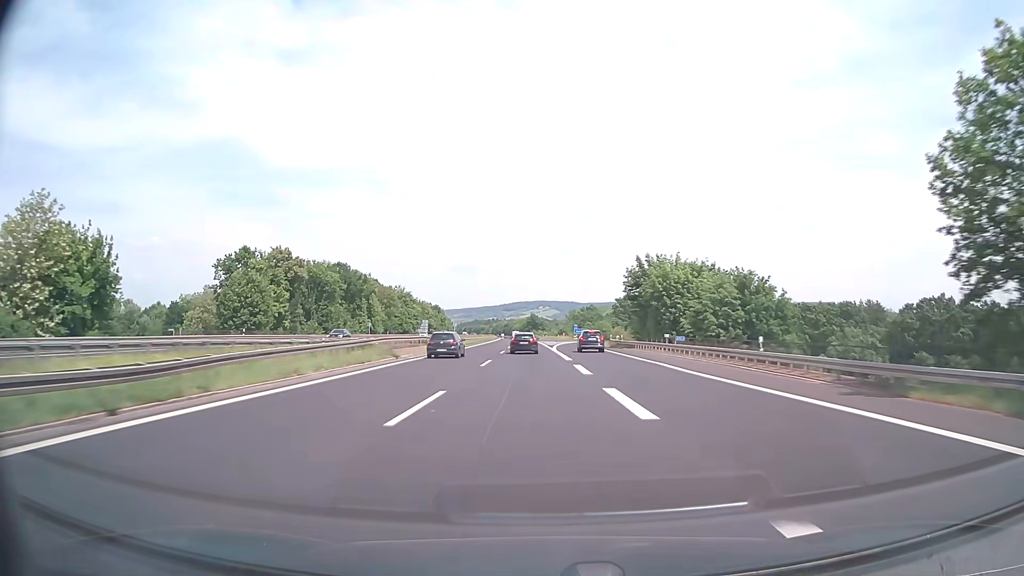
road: motorway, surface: asphalt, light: Day
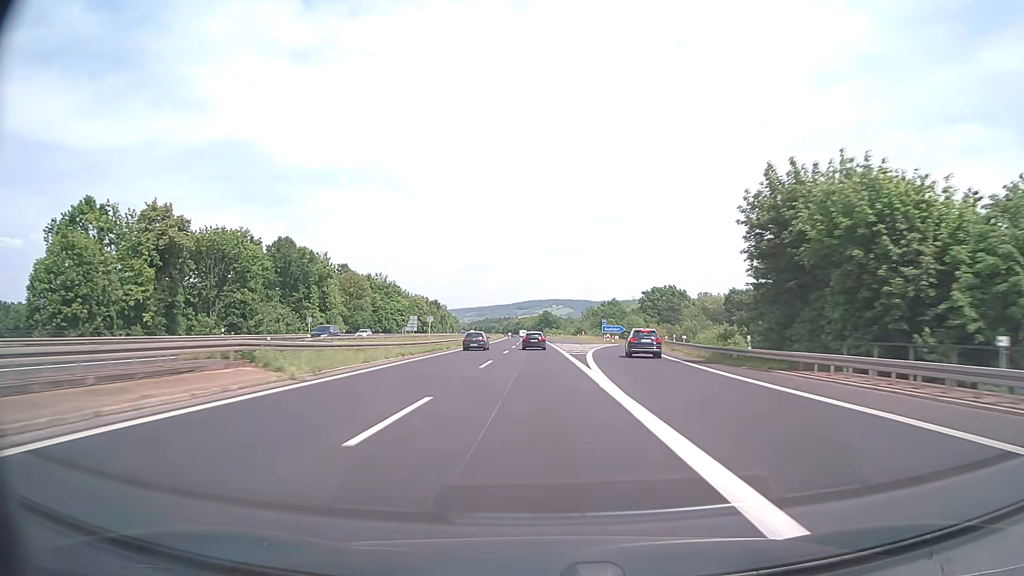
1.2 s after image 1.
(-0.4, +38.0) m; -1°
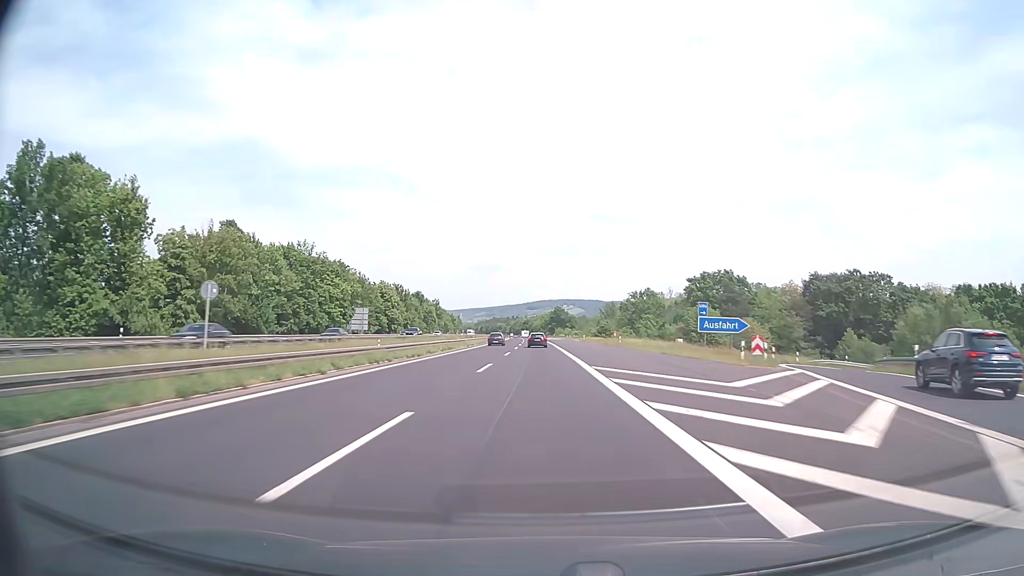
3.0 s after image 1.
(-0.6, +57.0) m; -1°
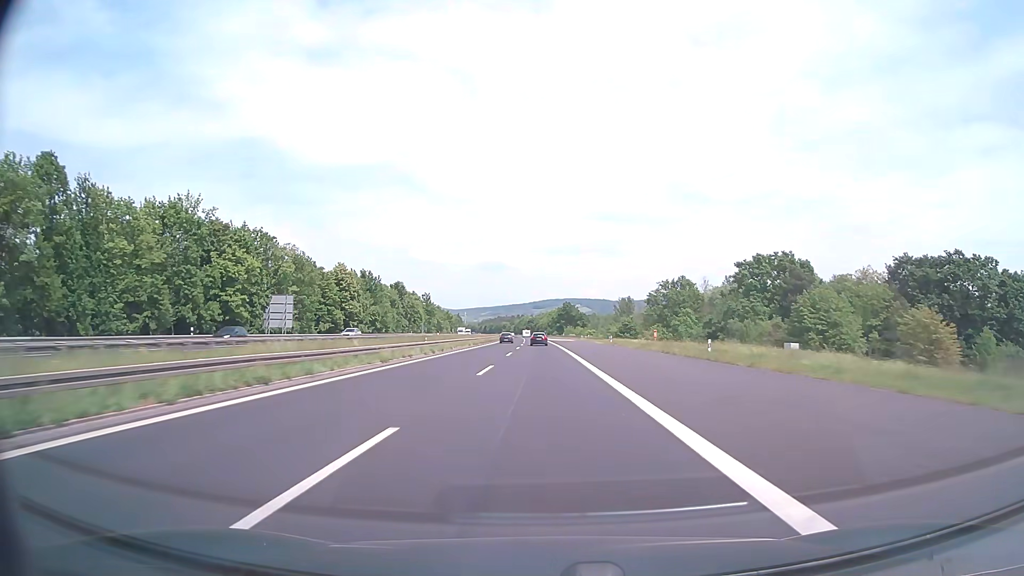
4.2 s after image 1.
(-0.2, +38.0) m; -1°
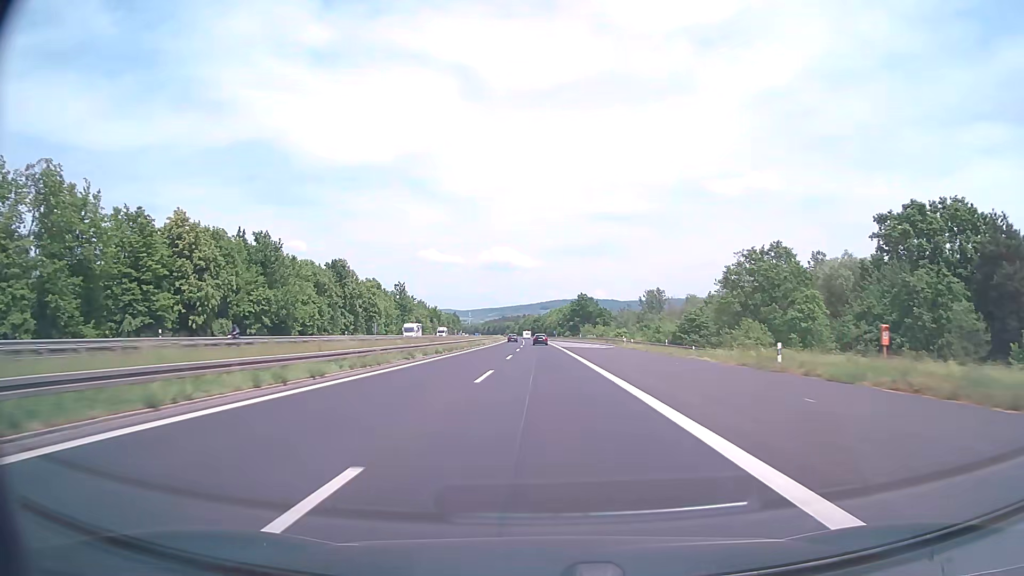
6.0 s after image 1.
(-0.4, +57.0) m; -1°
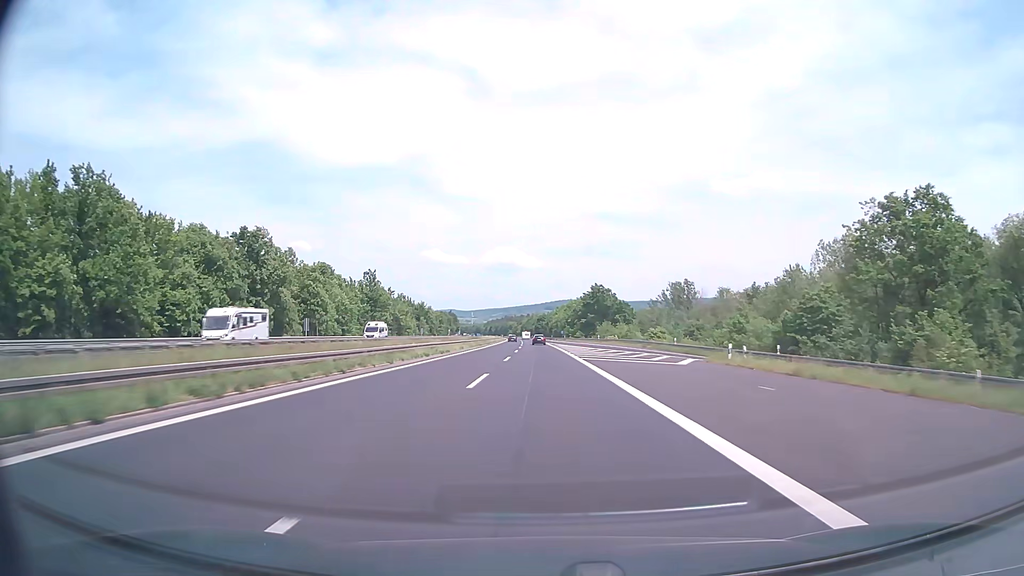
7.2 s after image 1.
(-0.1, +38.0) m; 0°
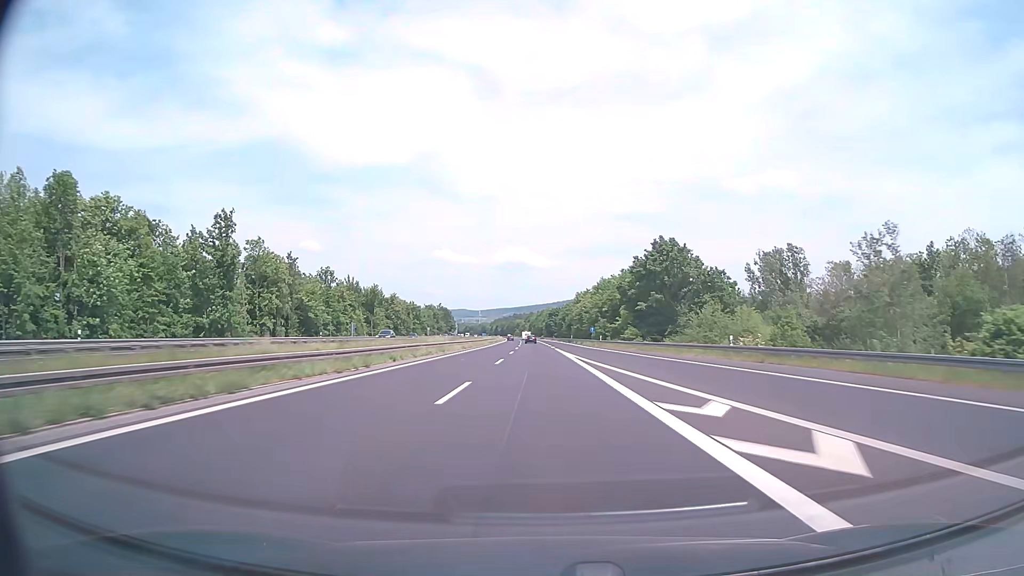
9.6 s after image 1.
(-0.5, +76.2) m; -1°
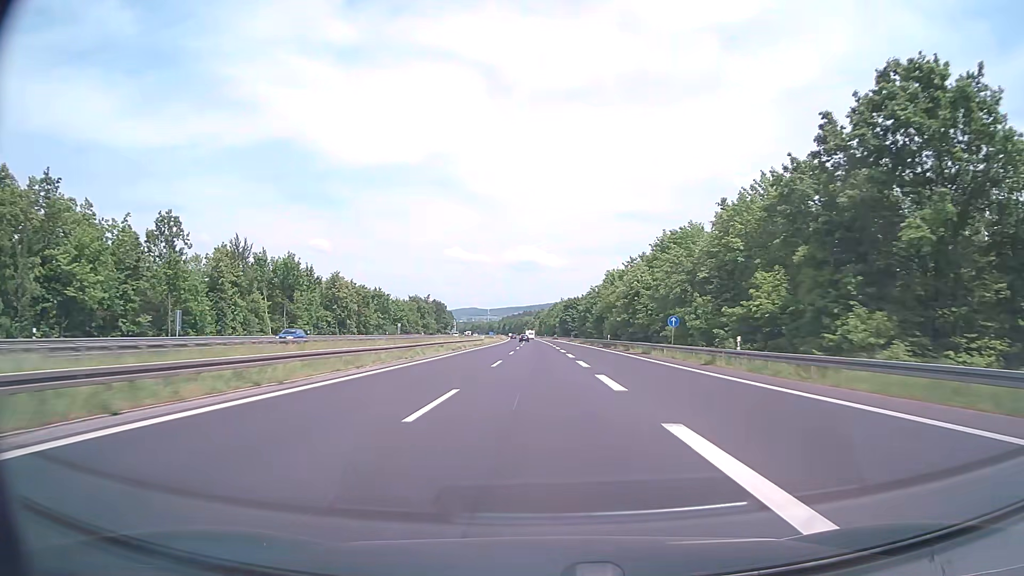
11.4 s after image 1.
(-0.4, +57.1) m; -1°
(0, +10) (0, +20) (0, +30) (0, +40) (0, +50) (0, +60) (0, +70) (0, +80) (-1, +90) (-1, +100) m
